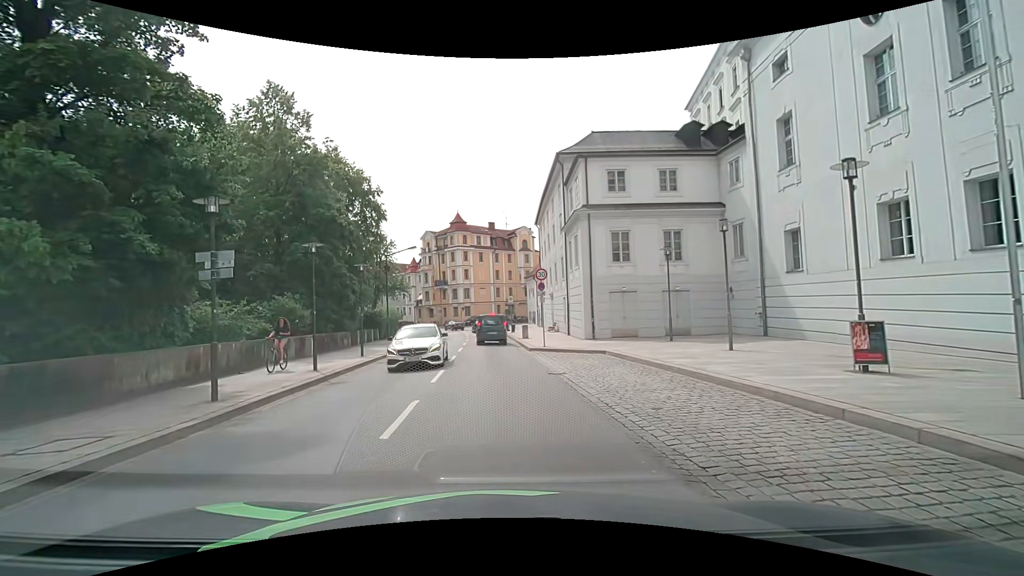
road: primary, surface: asphalt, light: Day
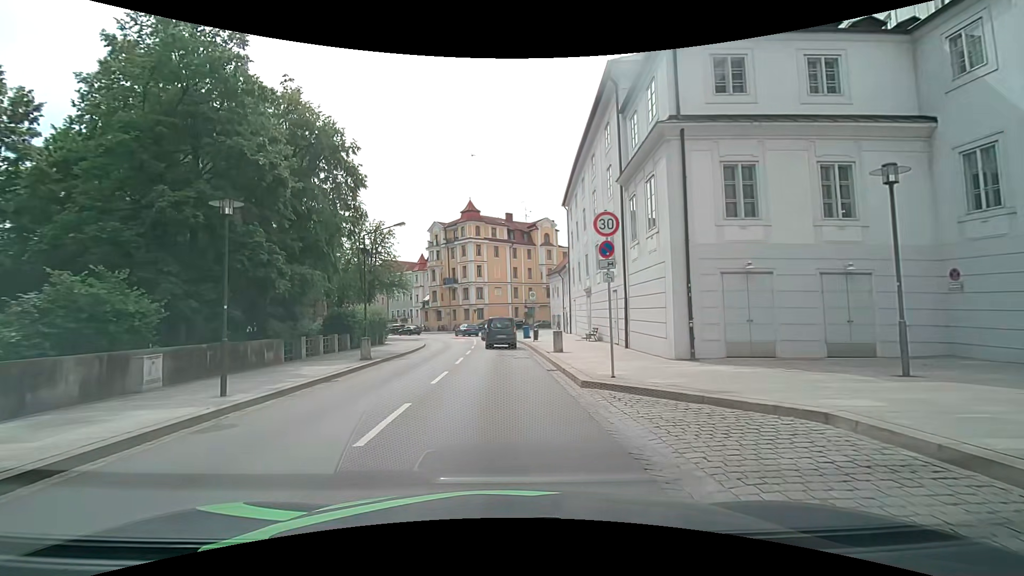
(0.0, +12.7) m; -1°
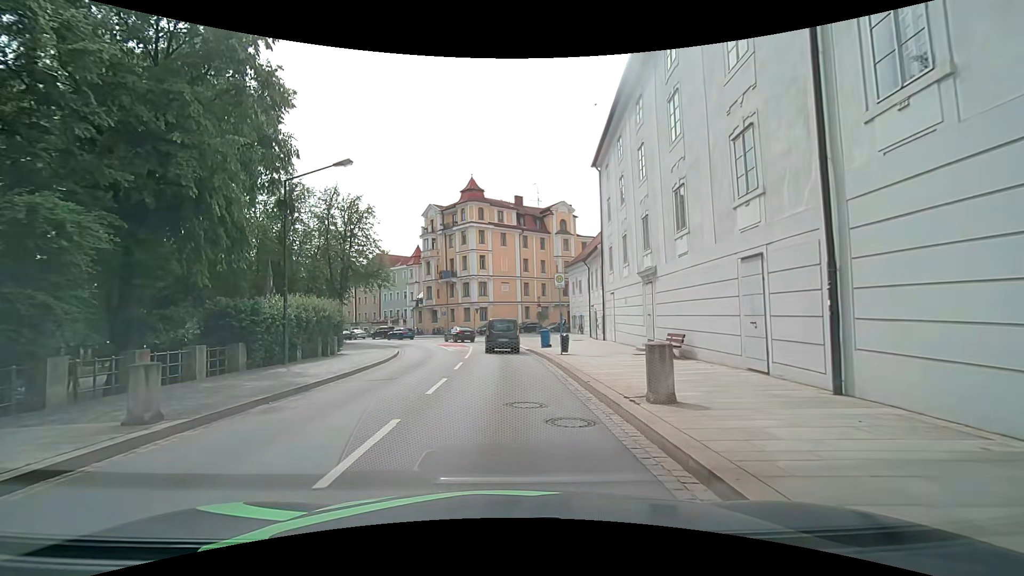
(-0.2, +13.5) m; -1°
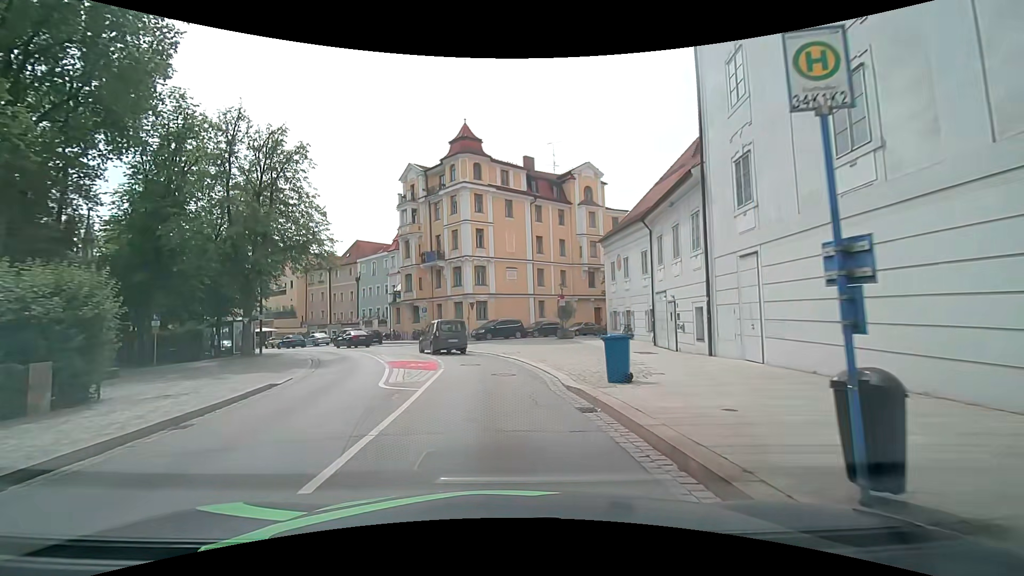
(+0.1, +18.1) m; +1°
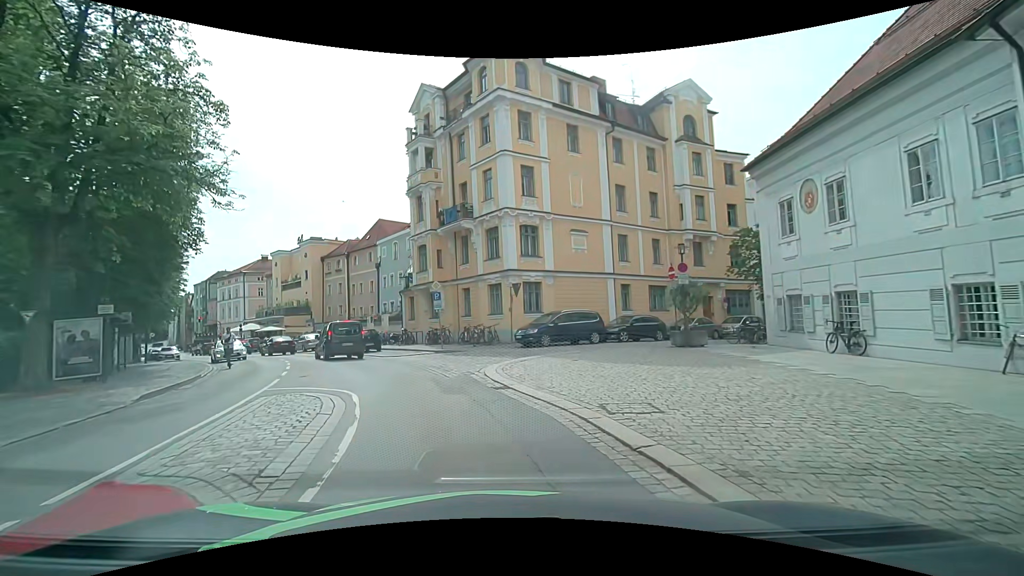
(-0.9, +17.3) m; -7°
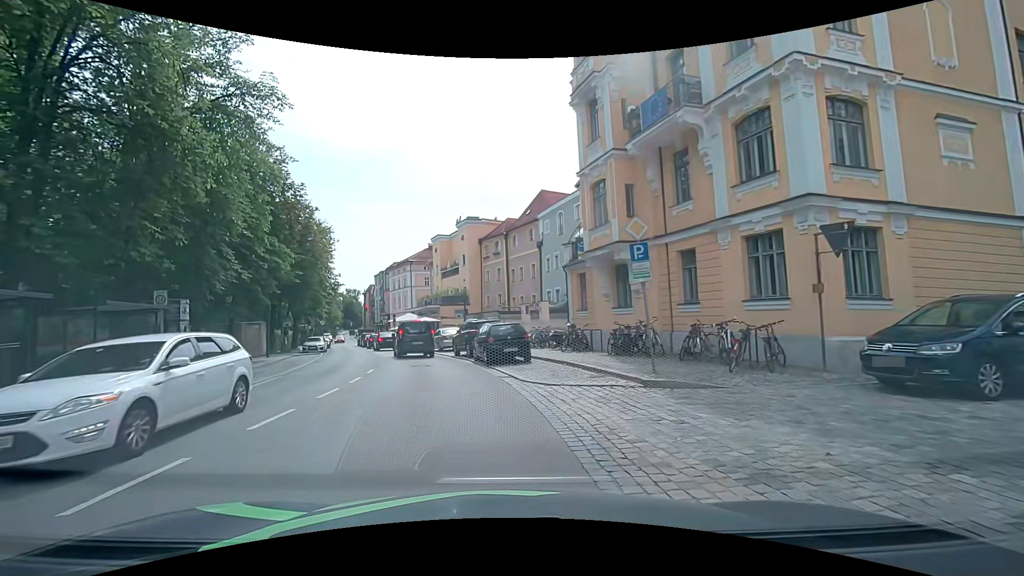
(-2.0, +14.0) m; -19°
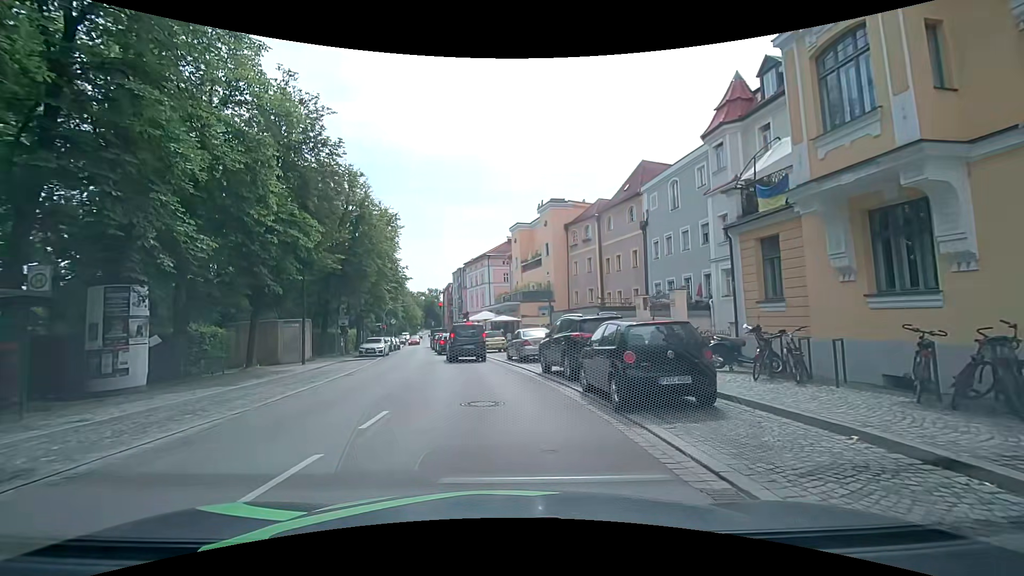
(-0.9, +9.2) m; -11°
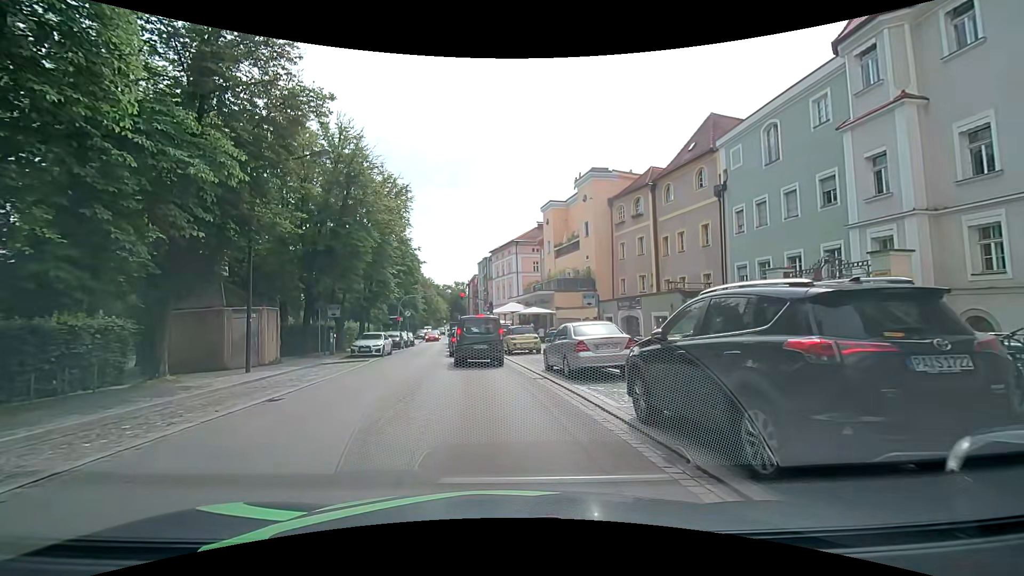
(-0.2, +8.7) m; -2°
